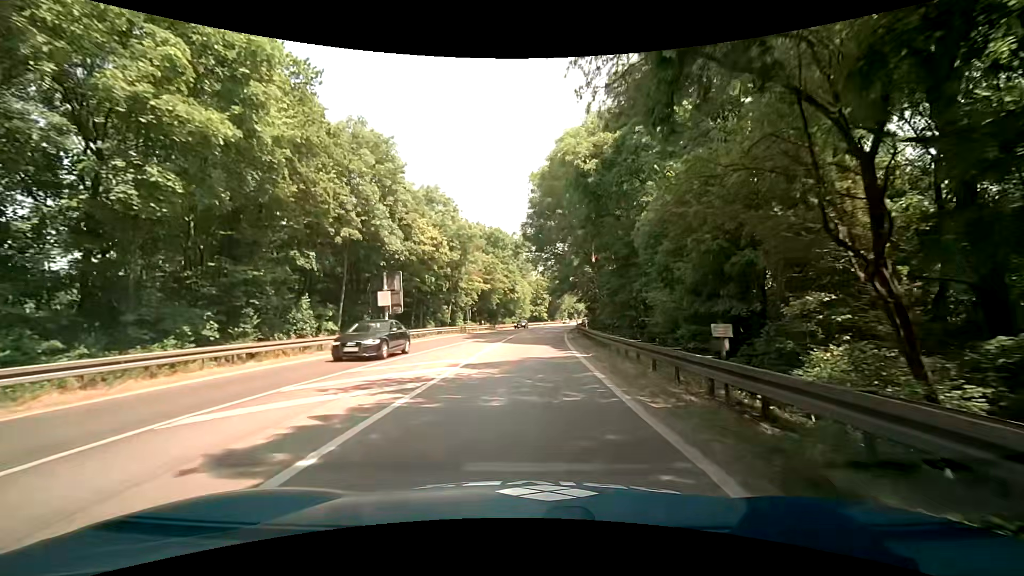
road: trunk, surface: asphalt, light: Day
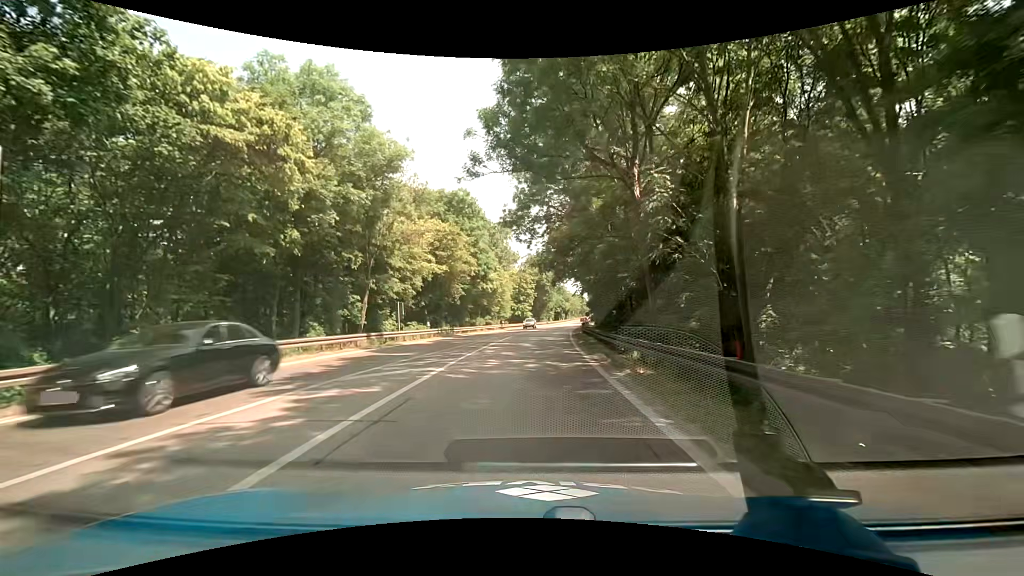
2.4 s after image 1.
(+0.7, +26.4) m; +3°
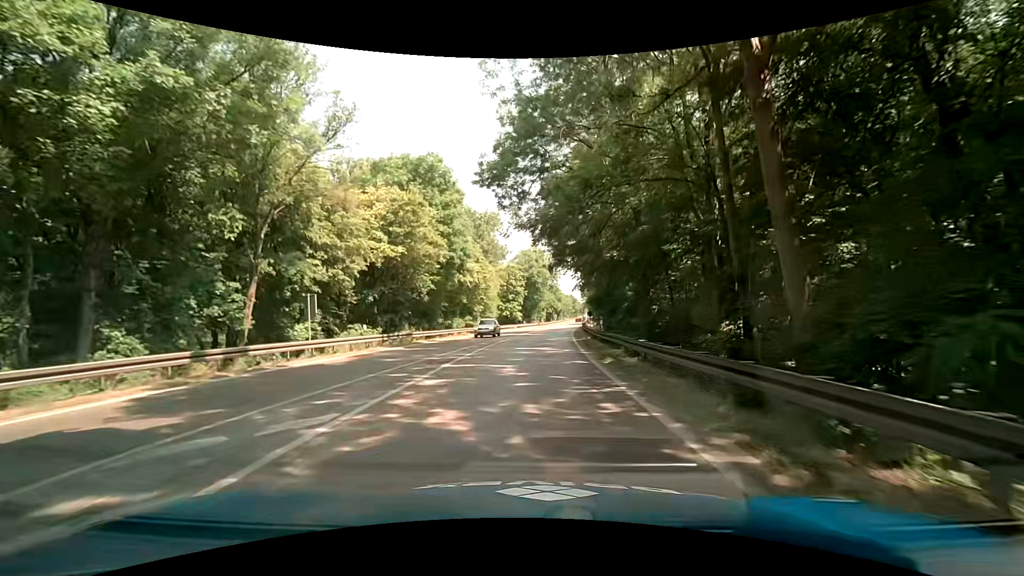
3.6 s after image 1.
(0.0, +13.2) m; +1°
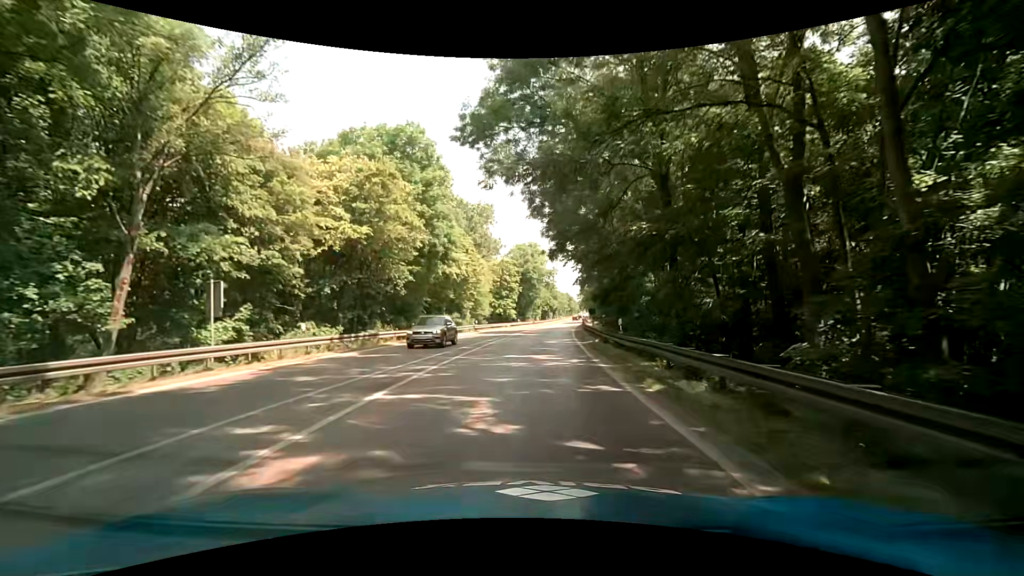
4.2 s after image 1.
(0.0, +6.6) m; 0°
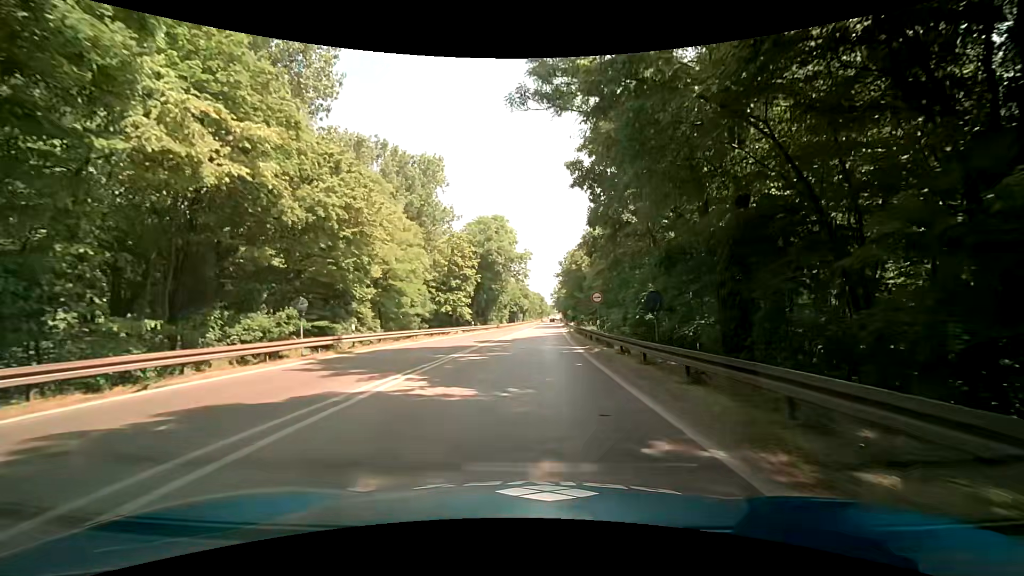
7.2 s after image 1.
(+1.3, +33.0) m; +3°
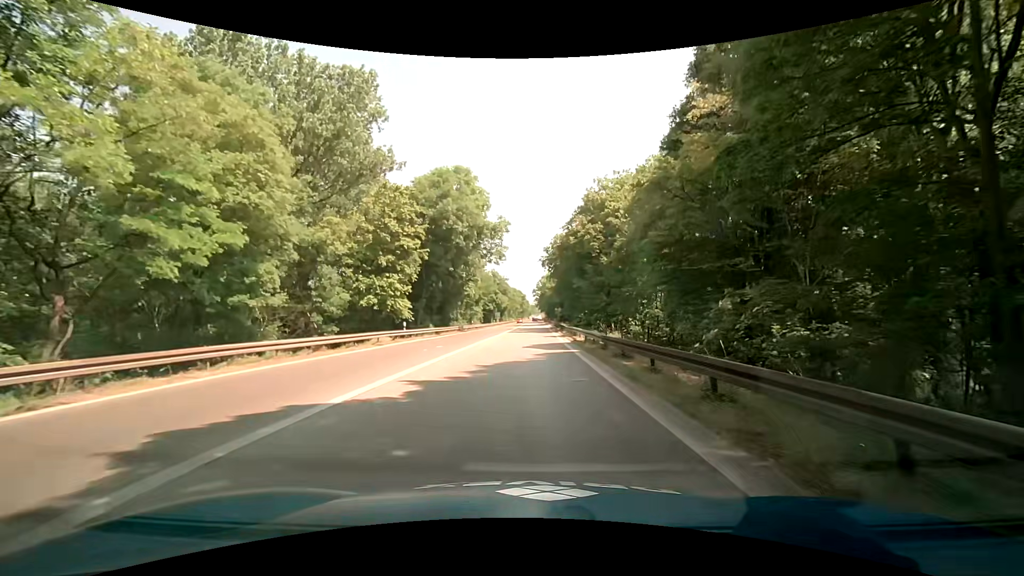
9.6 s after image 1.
(+1.1, +26.4) m; +3°
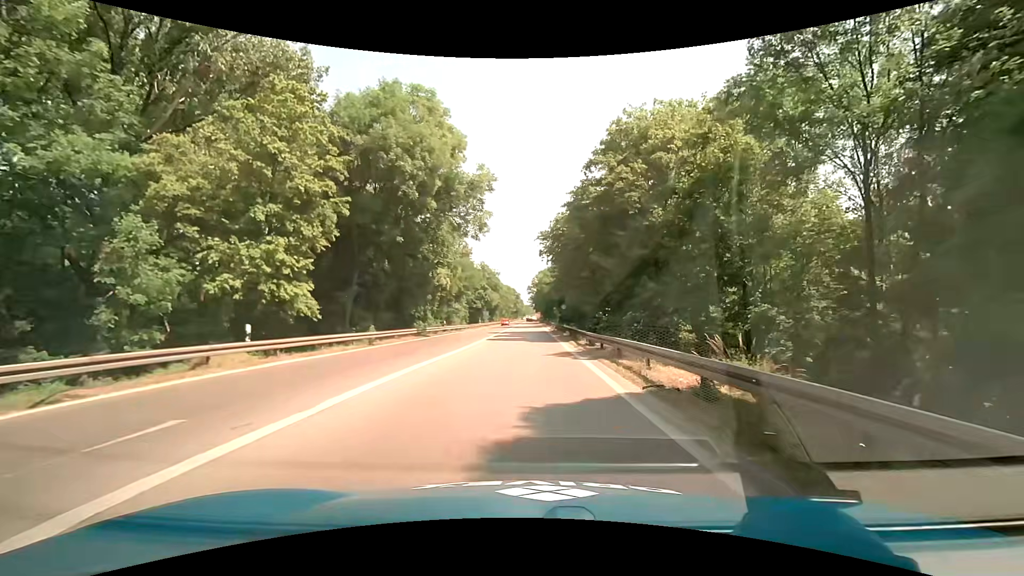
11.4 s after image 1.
(+0.2, +19.8) m; +1°
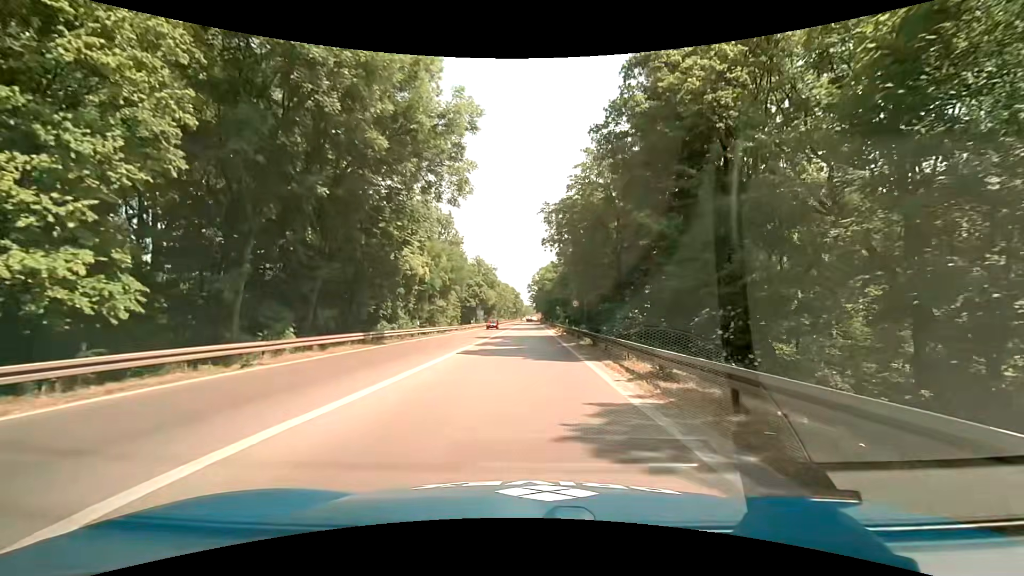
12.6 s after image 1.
(+0.1, +13.2) m; +1°
(0, +10) (0, +20) (0, +30) (-1, +40) (-1, +50) (-1, +60) (-1, +70) (-1, +80) (-1, +90) (-1, +100) m
